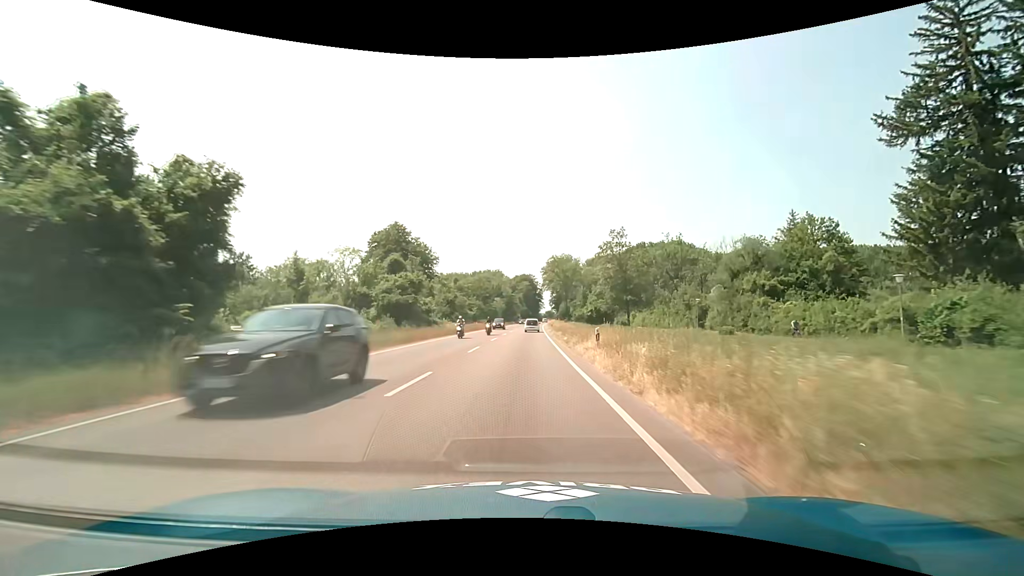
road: primary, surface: asphalt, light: Day
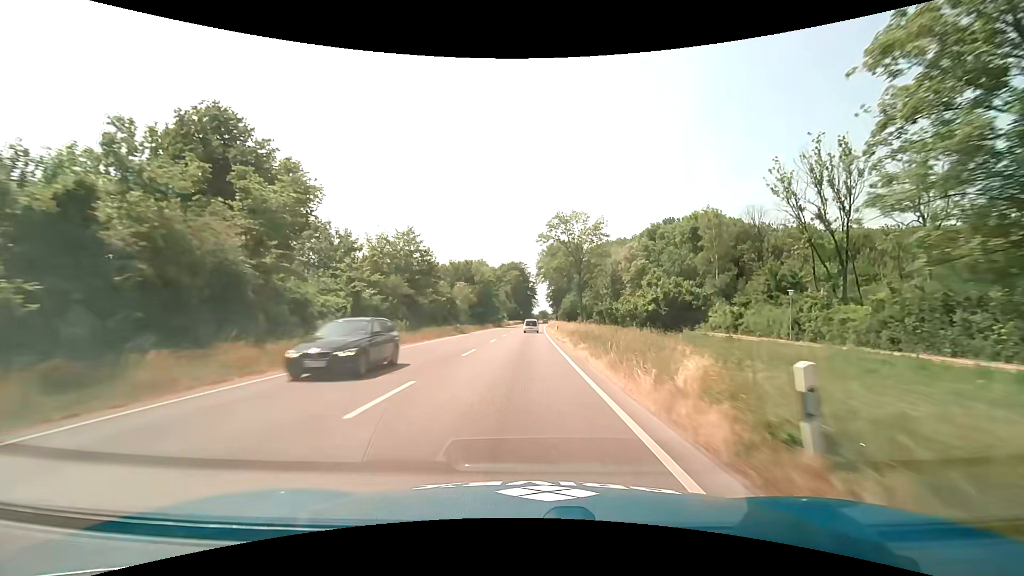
(+0.5, +61.7) m; +1°
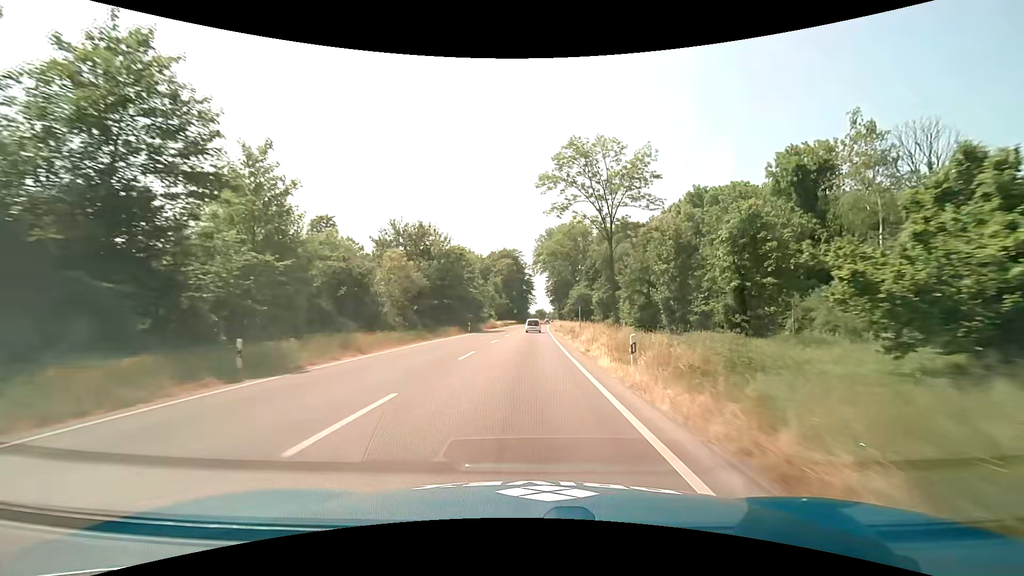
(+0.1, +37.7) m; 0°
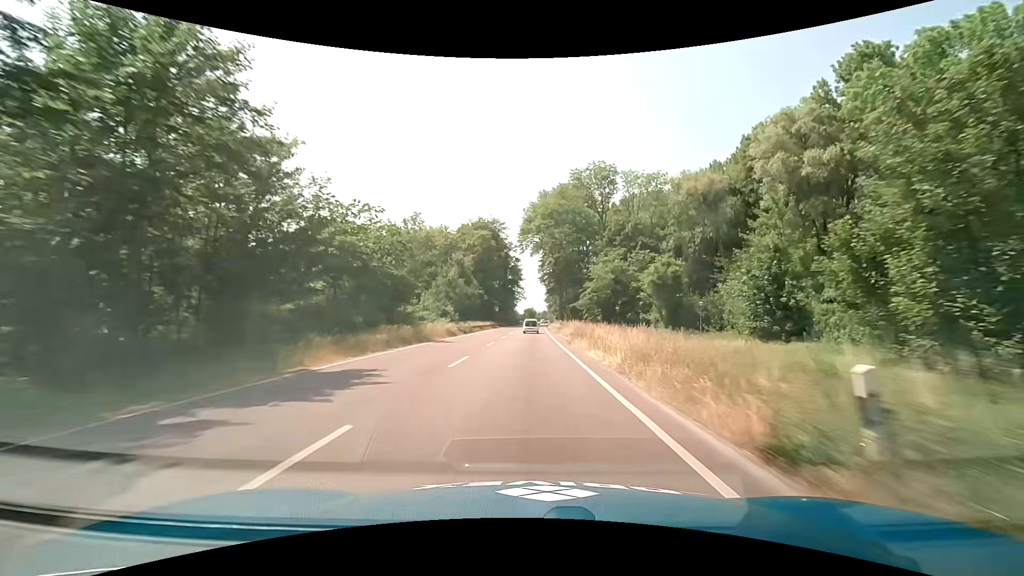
(+0.8, +51.0) m; +2°
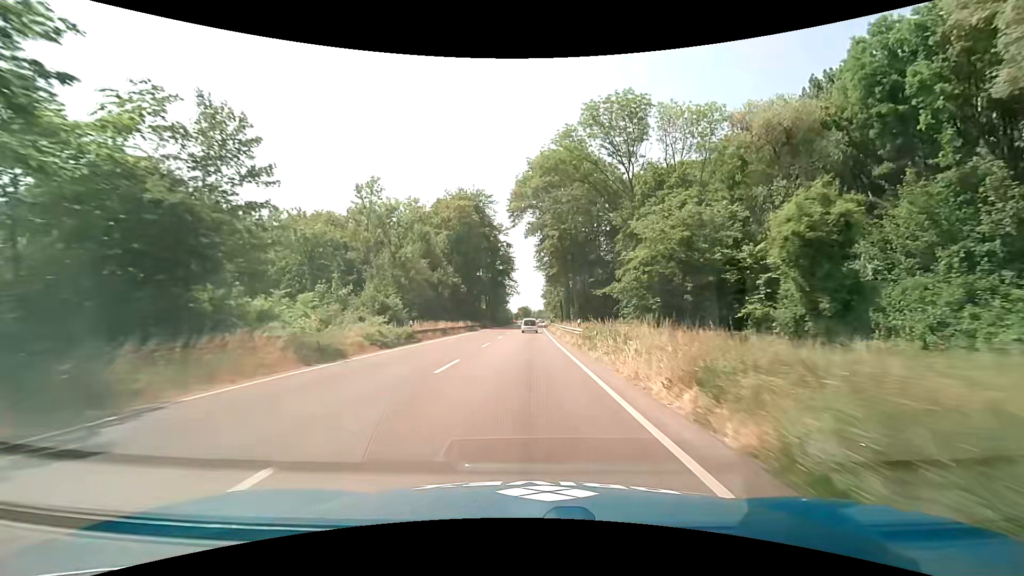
(+0.1, +25.8) m; +1°
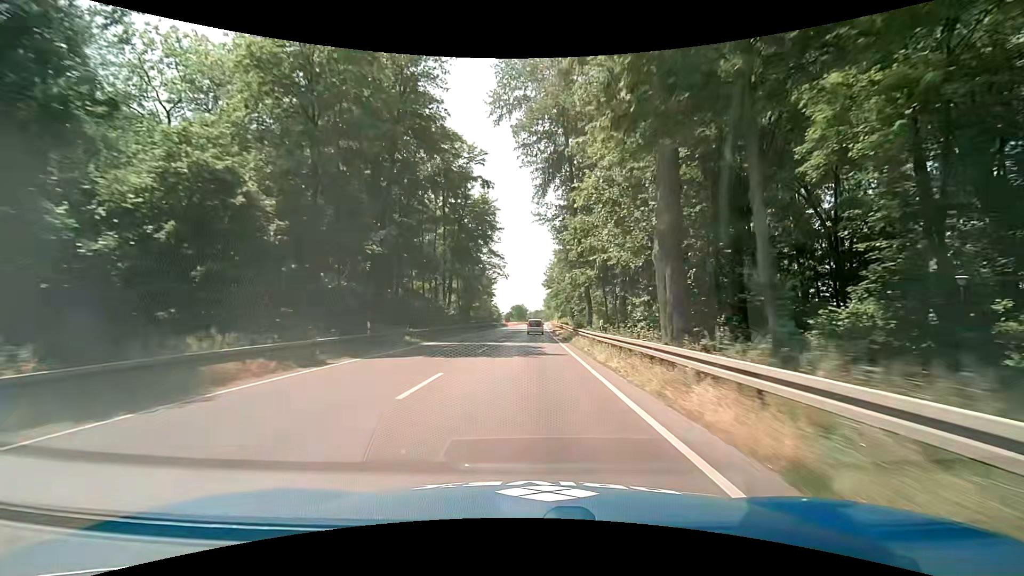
(+0.2, +51.9) m; +1°
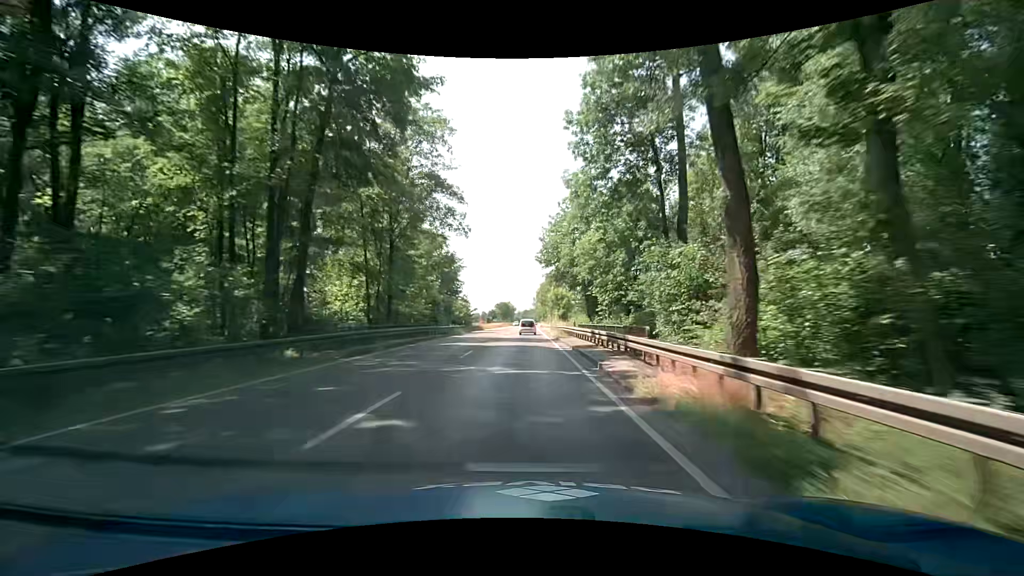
(+0.4, +39.1) m; 0°
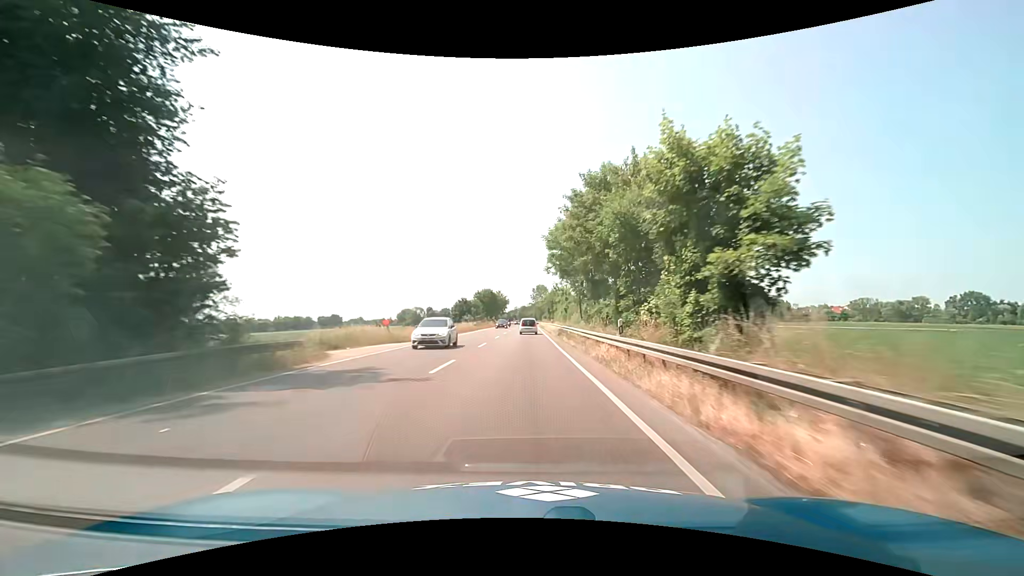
(+1.0, +64.7) m; +1°
